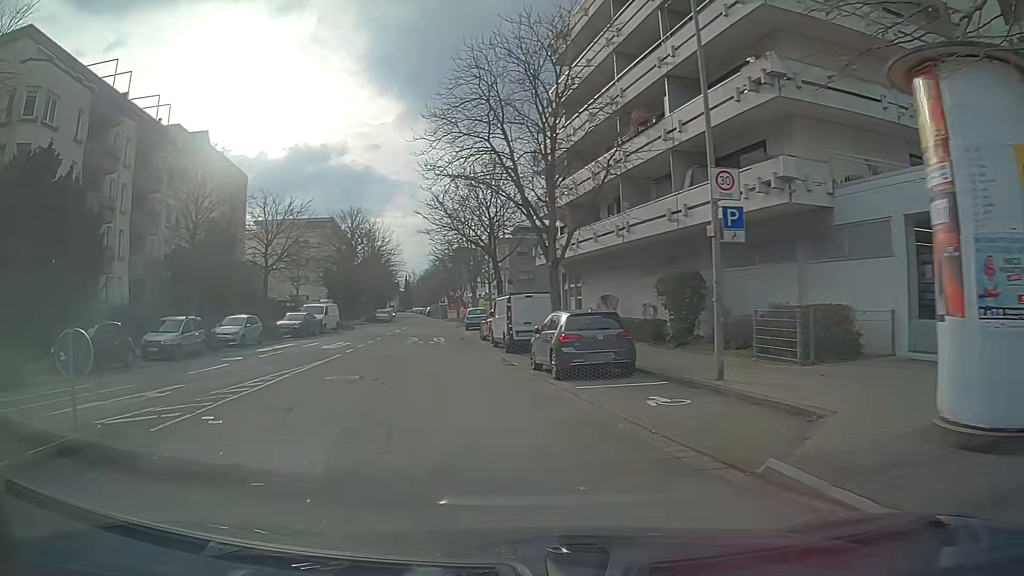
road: residential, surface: asphalt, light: Day
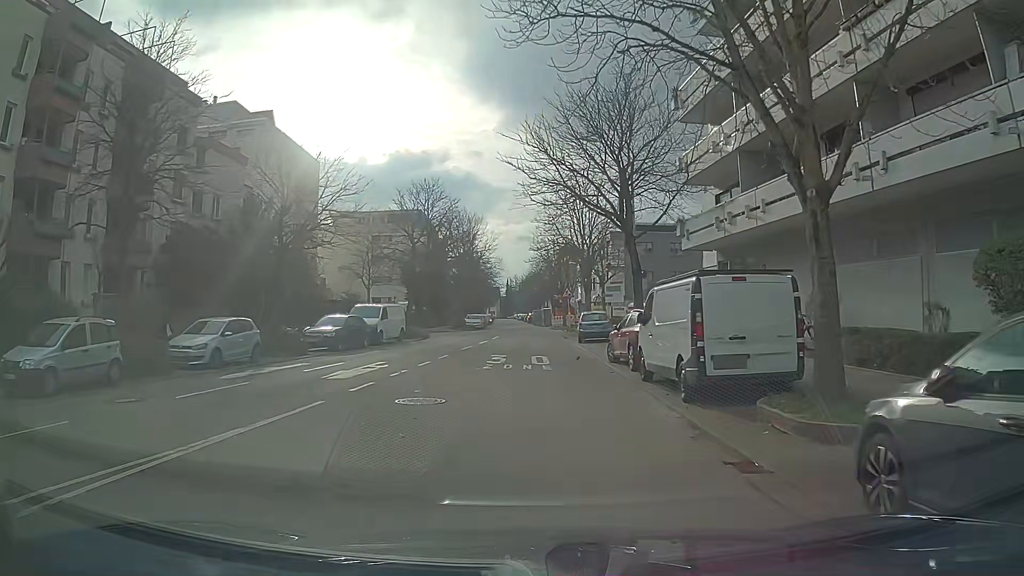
(-1.1, +12.8) m; -7°
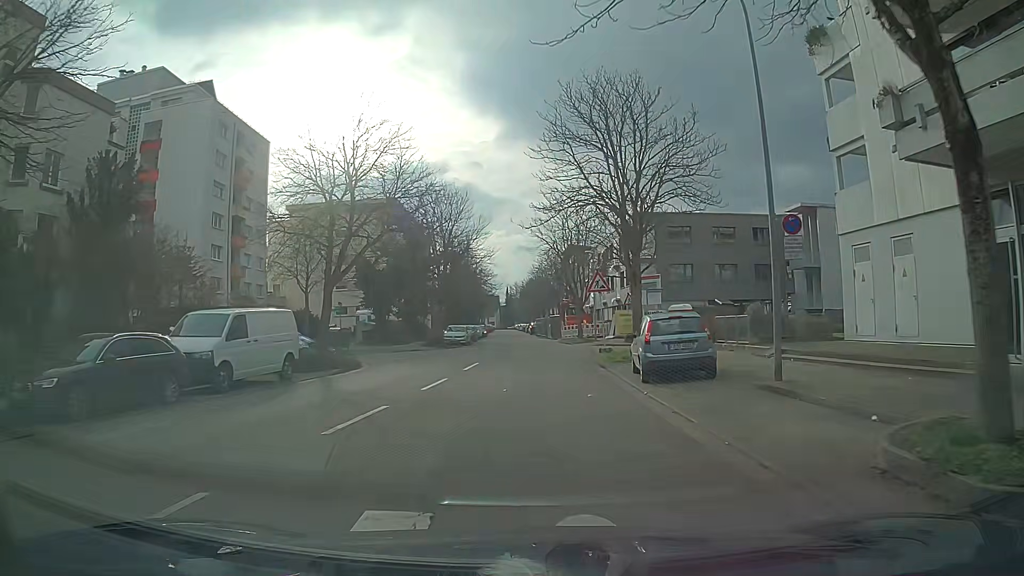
(-0.1, +17.5) m; 0°
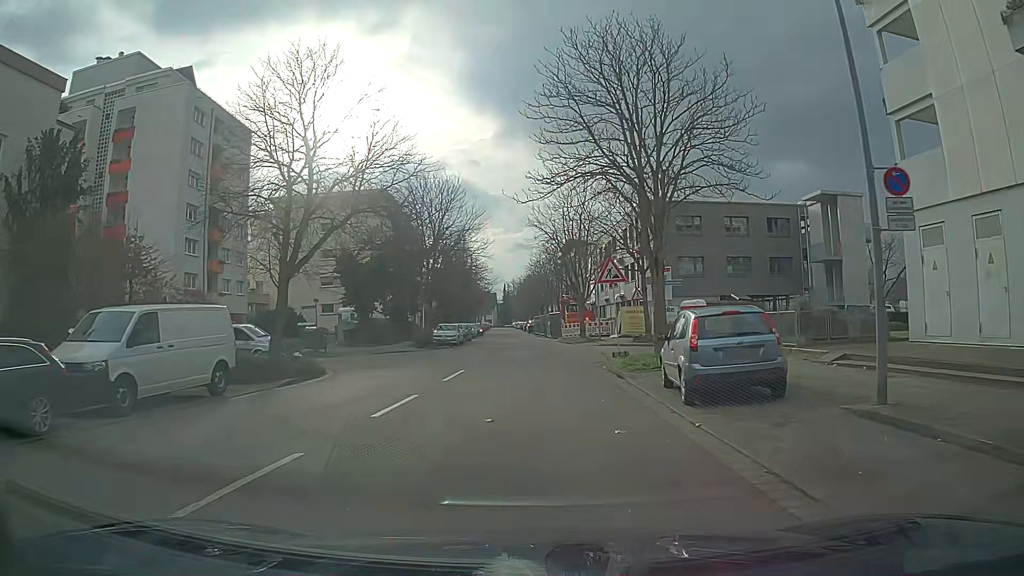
(0.0, +4.2) m; 0°
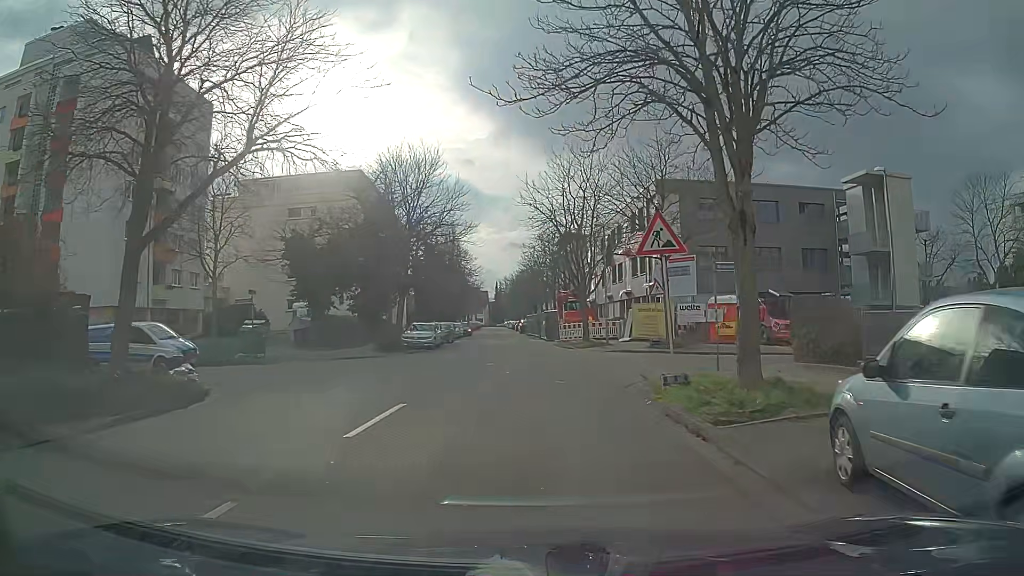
(0.0, +7.9) m; +1°
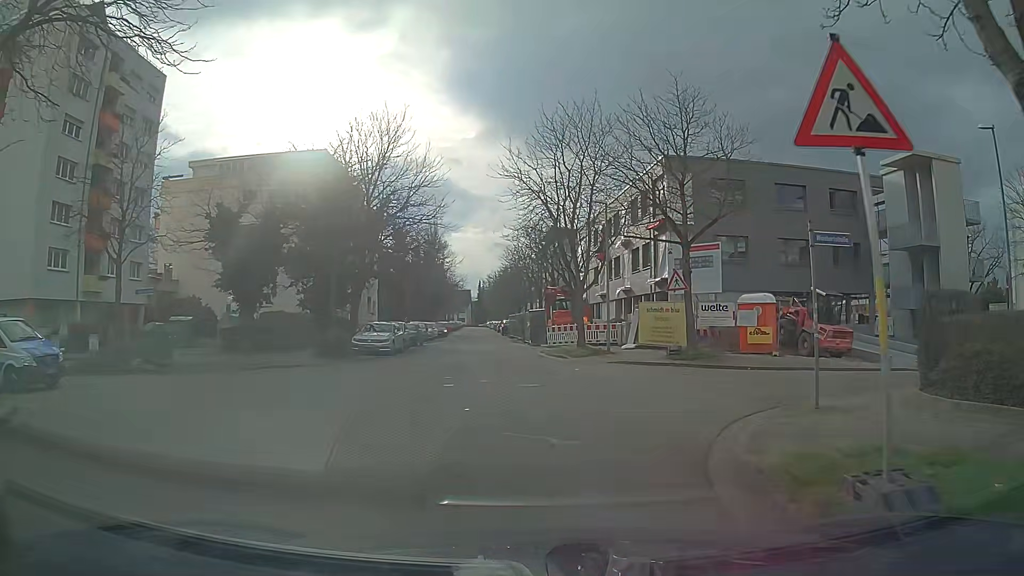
(0.0, +7.1) m; 0°
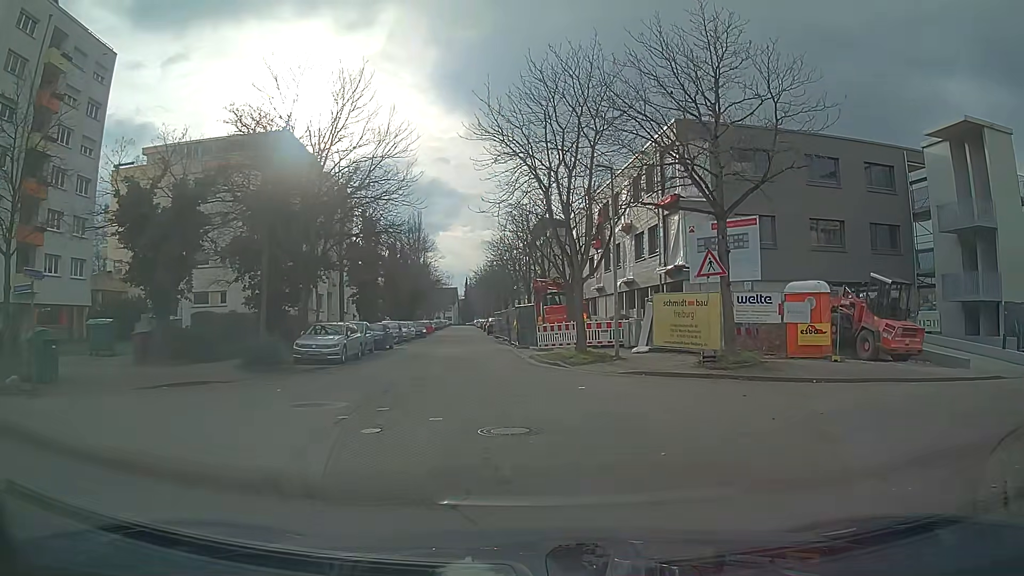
(0.0, +6.0) m; +1°
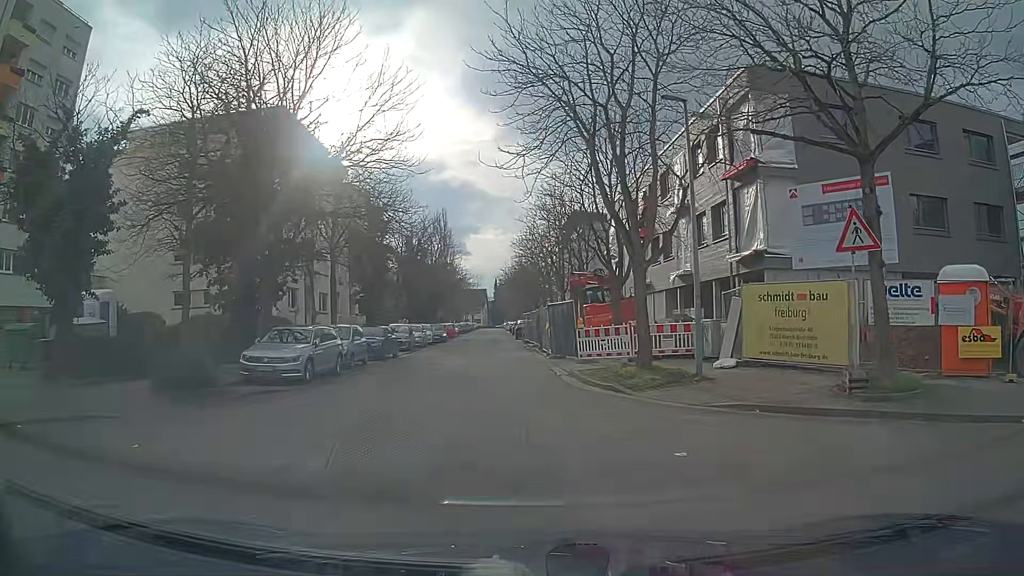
(-0.1, +6.9) m; -2°
(0, +10) (-1, +20) (-1, +30) (-1, +40) (-2, +50) (-2, +60) (-2, +70) (-3, +80) (-3, +90) (-3, +100) m
